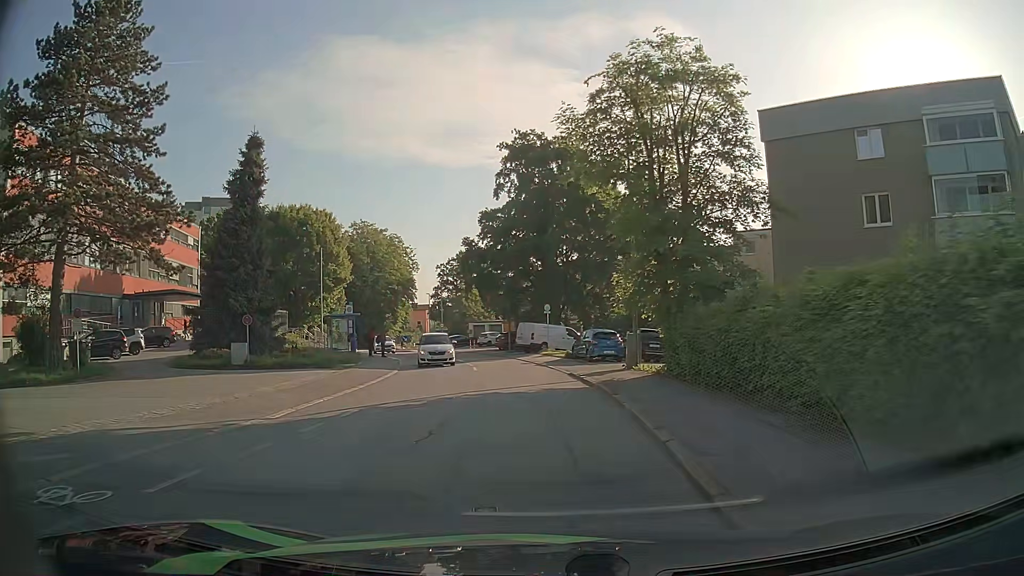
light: Day
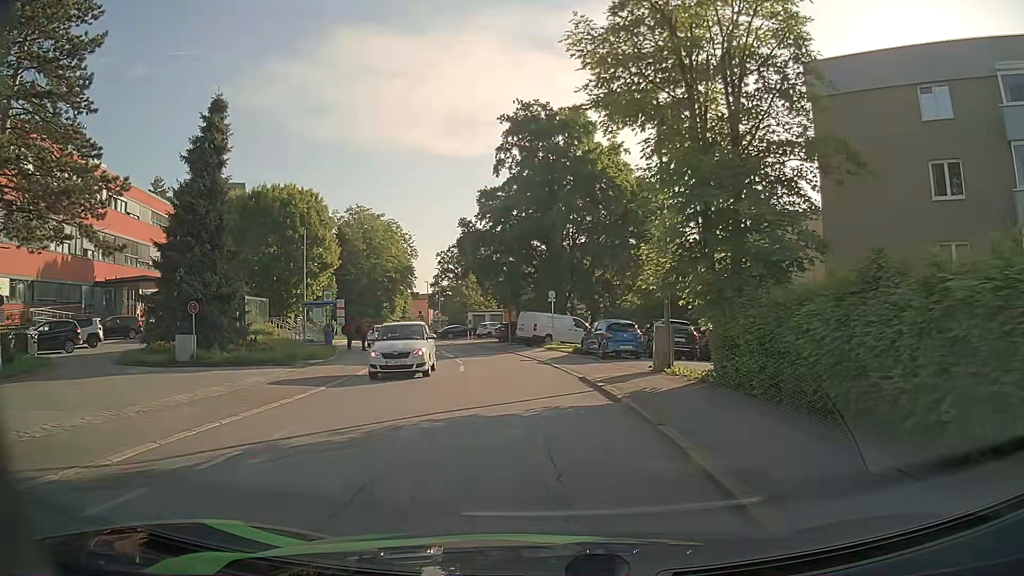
(0.0, +5.1) m; 0°
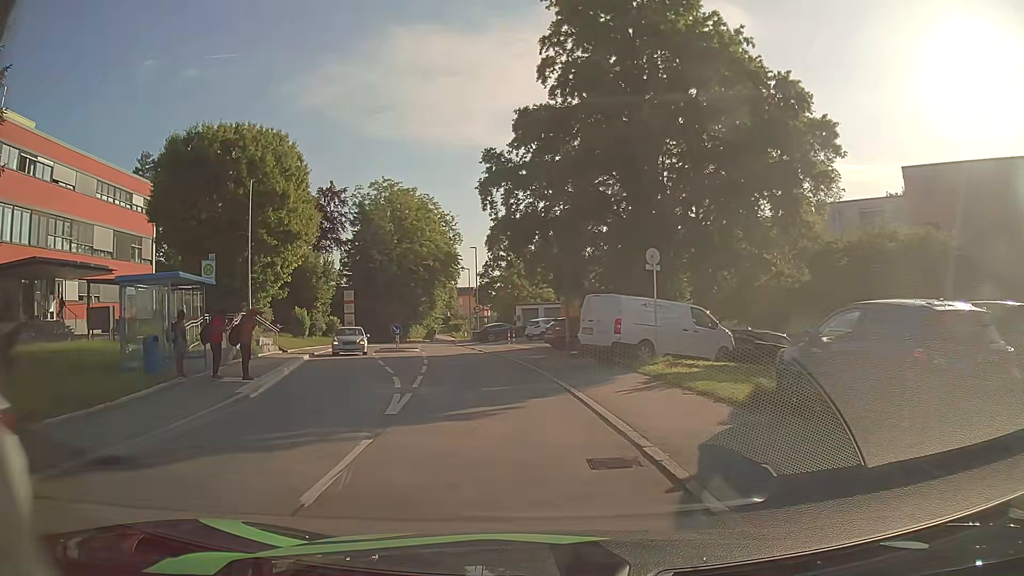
(-0.6, +19.5) m; -5°
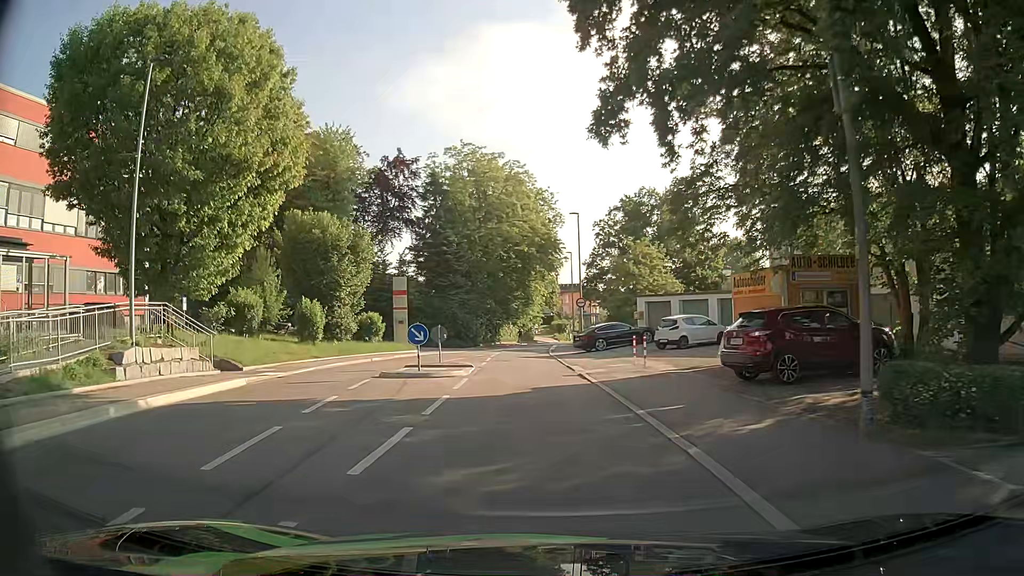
(-1.4, +17.9) m; -9°
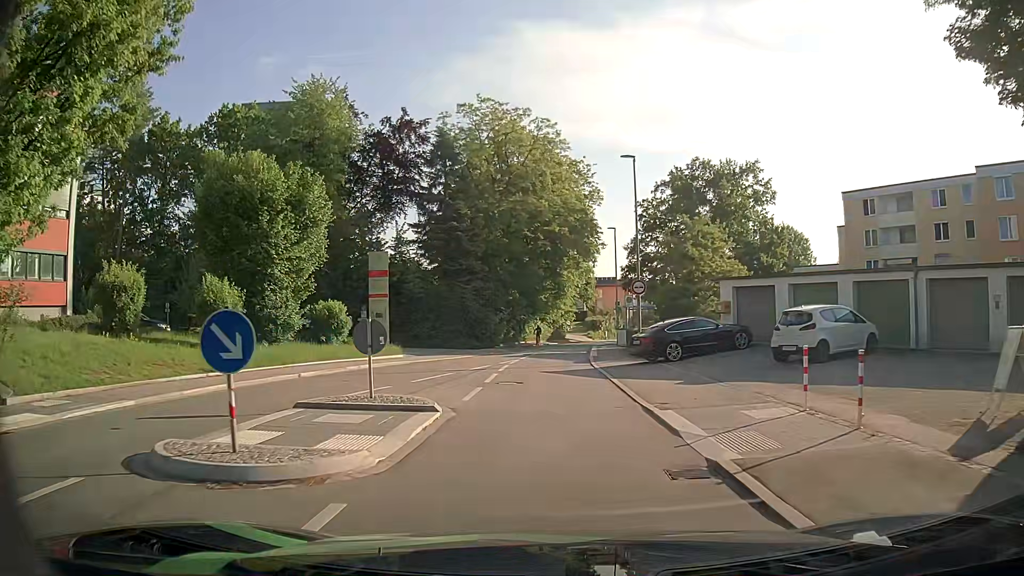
(-0.4, +13.1) m; -2°
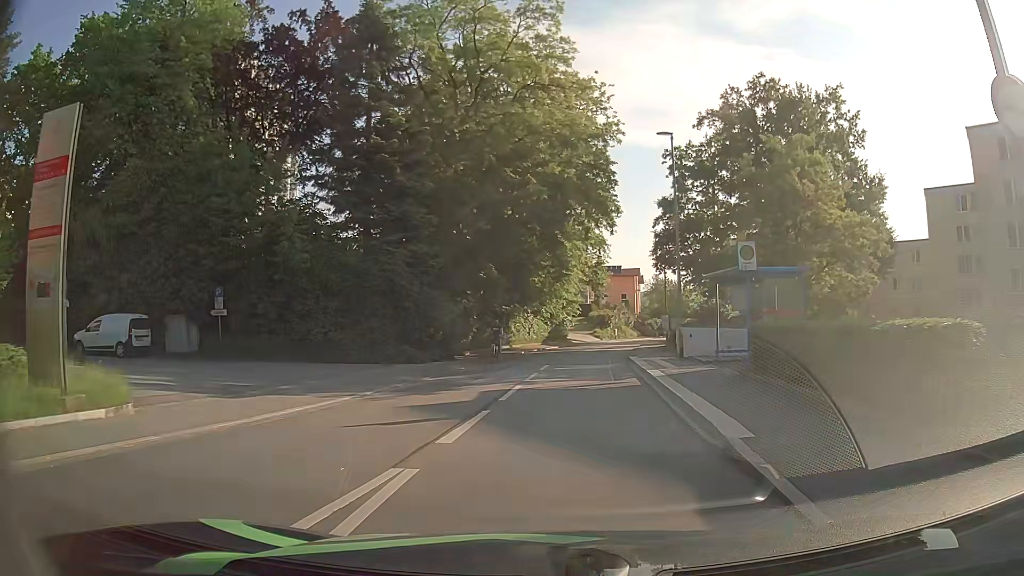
(-0.3, +22.7) m; 0°
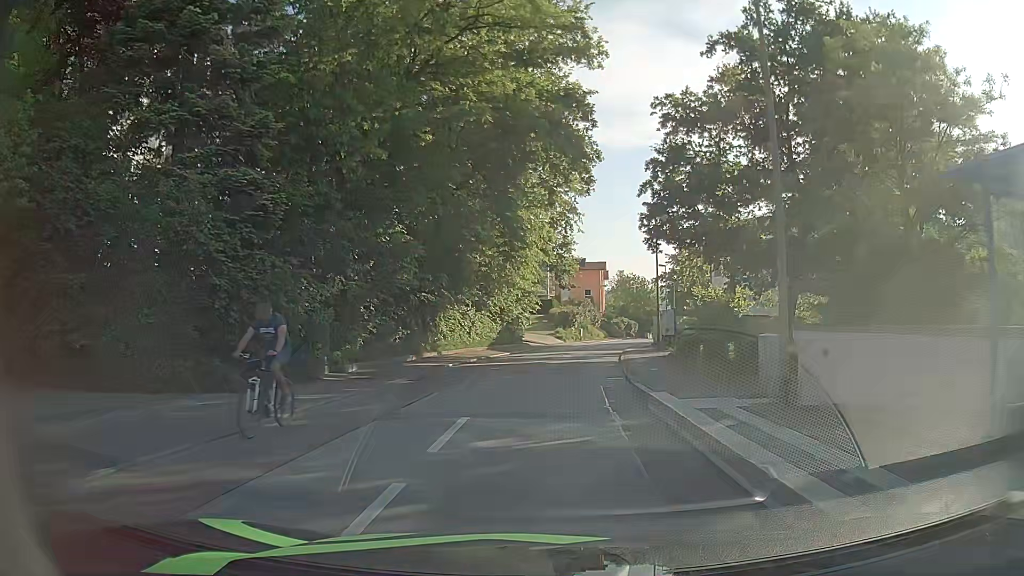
(+0.4, +14.1) m; +4°
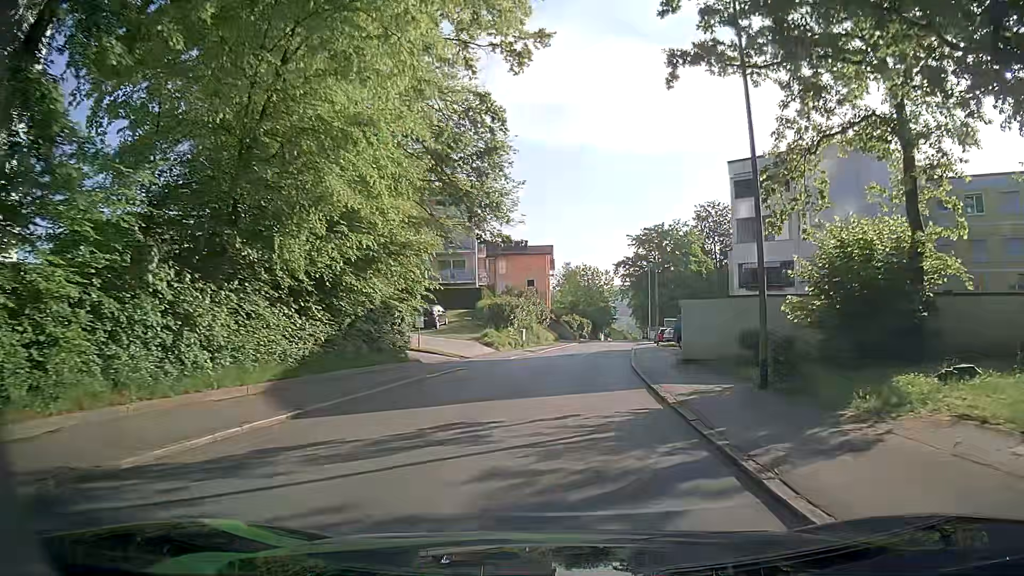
(+0.8, +26.3) m; +5°
(0, +10) (+1, +20) (+1, +30) (+2, +40) (+3, +50) (+5, +60) (+6, +70) (+7, +80) (+8, +90) (+9, +100) m
